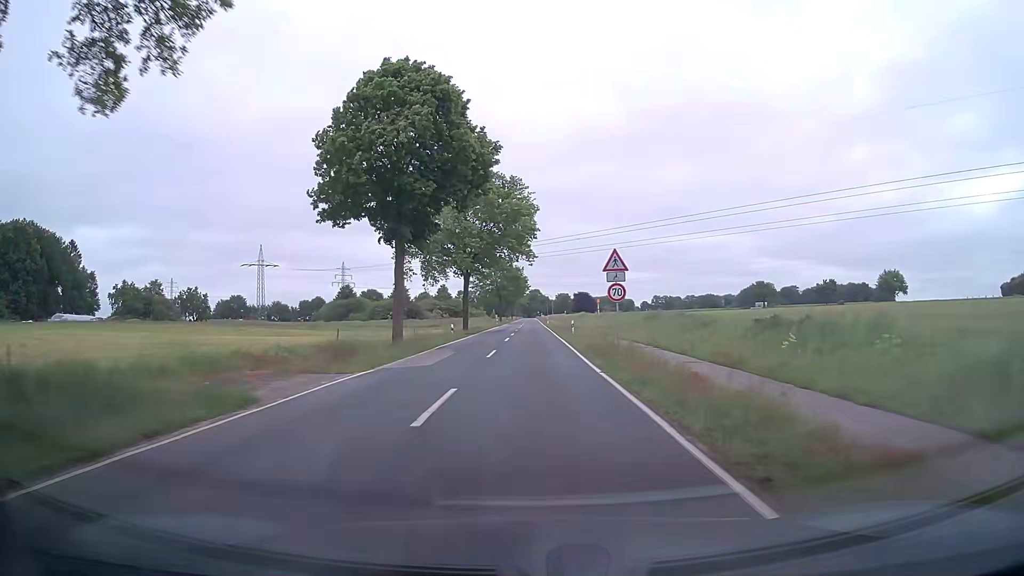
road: tertiary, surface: asphalt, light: Day
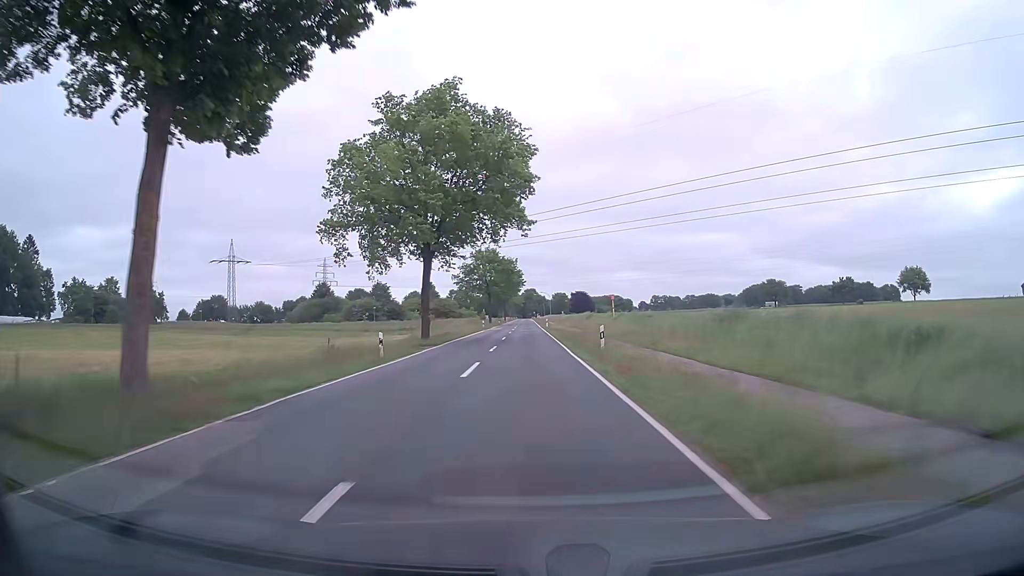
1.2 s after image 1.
(+0.3, +20.2) m; +1°
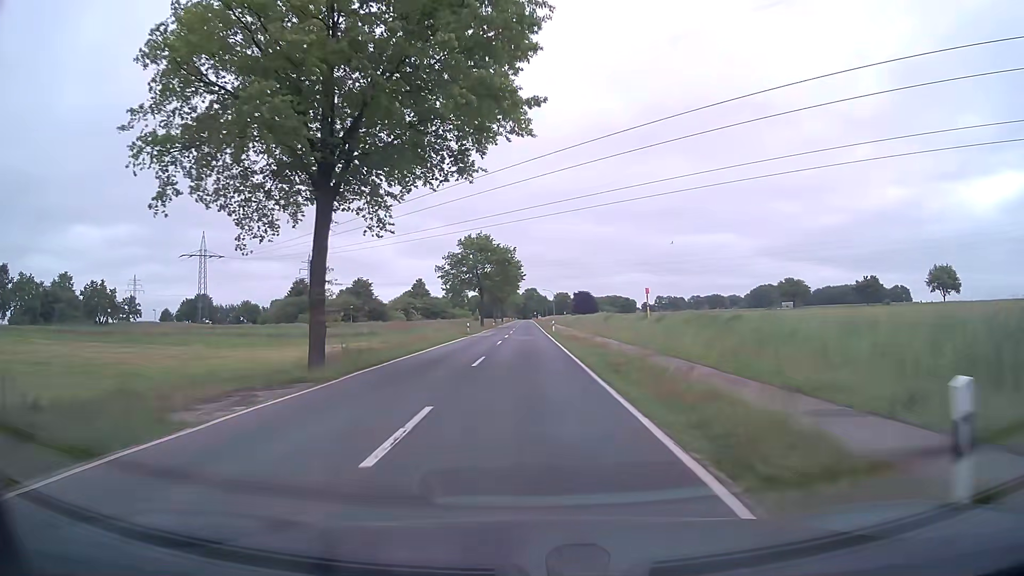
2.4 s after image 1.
(0.0, +20.1) m; 0°
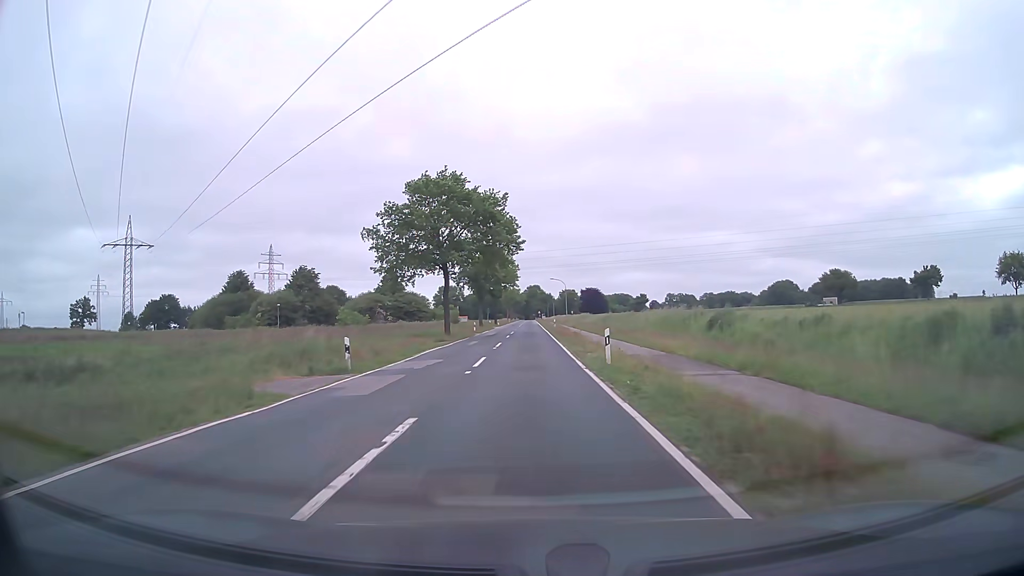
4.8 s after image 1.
(-0.1, +40.3) m; 0°
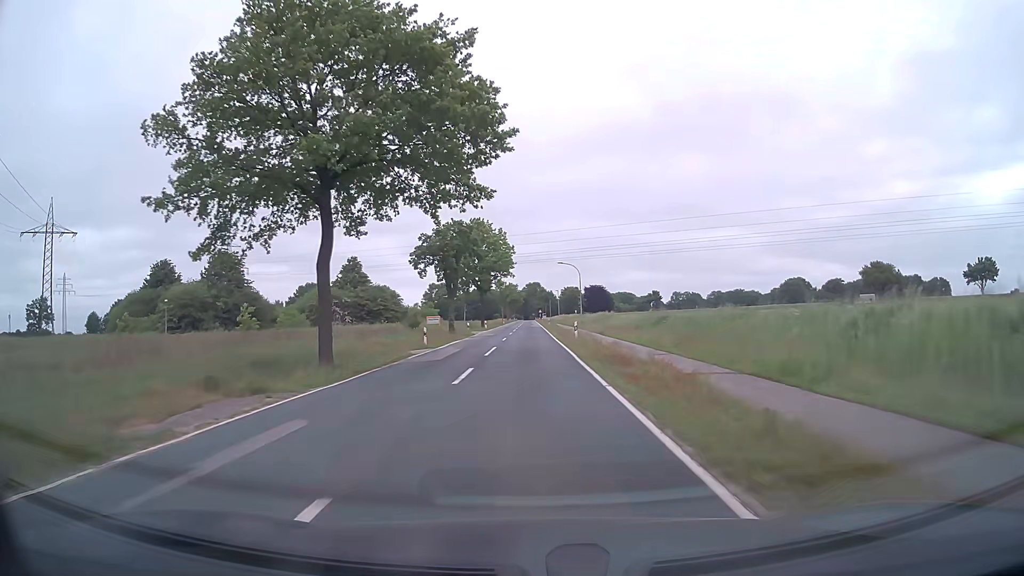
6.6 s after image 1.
(0.0, +30.5) m; 0°
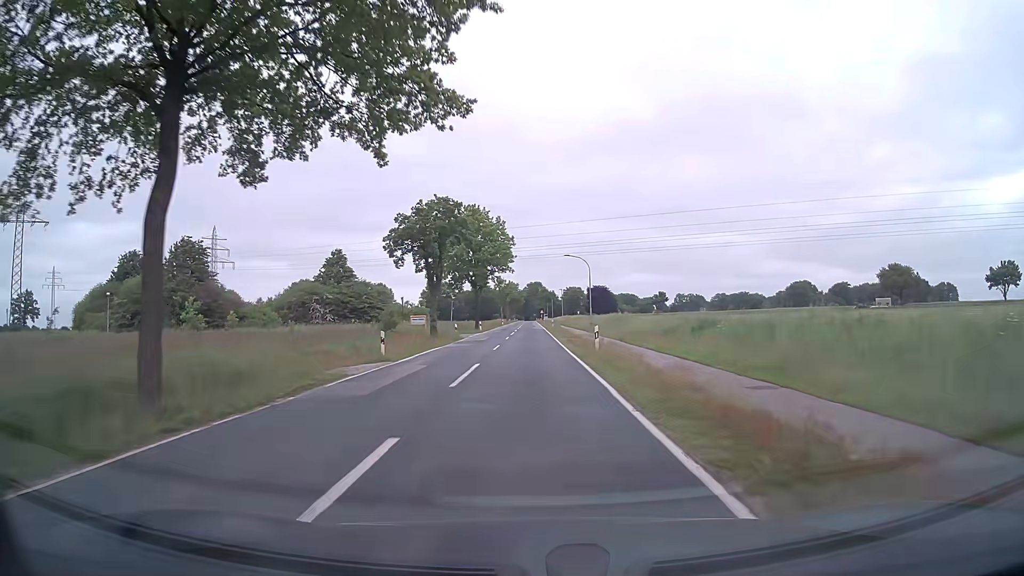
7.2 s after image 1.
(-0.1, +10.3) m; 0°
